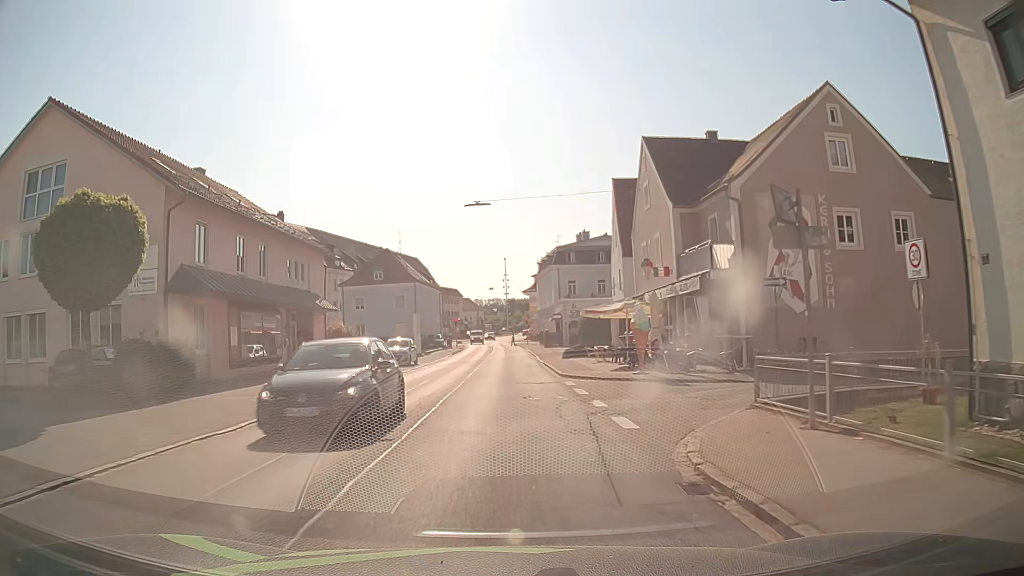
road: secondary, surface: asphalt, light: Day
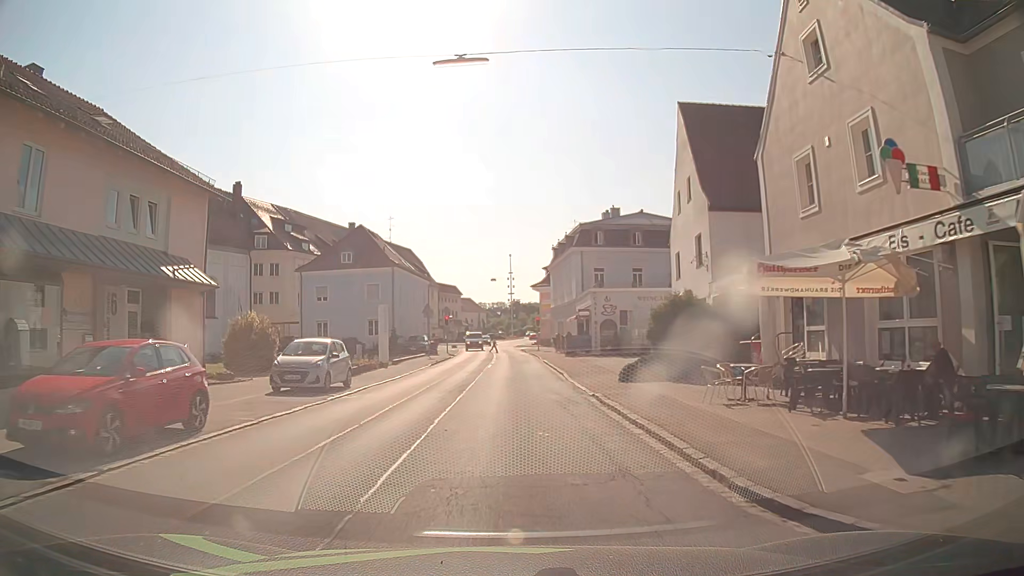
(-0.2, +17.9) m; -1°
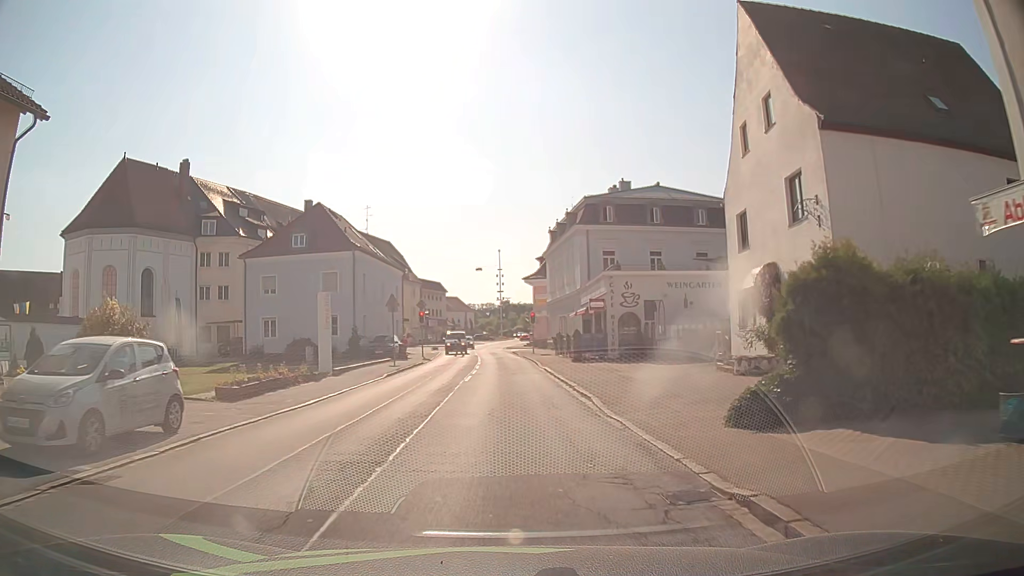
(+0.1, +11.1) m; +1°
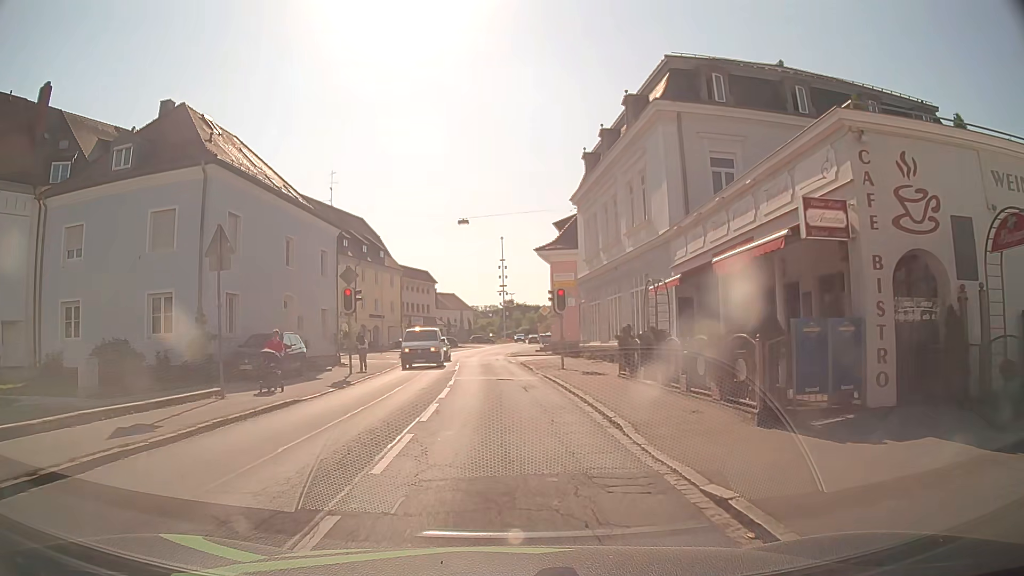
(-0.1, +24.4) m; 0°
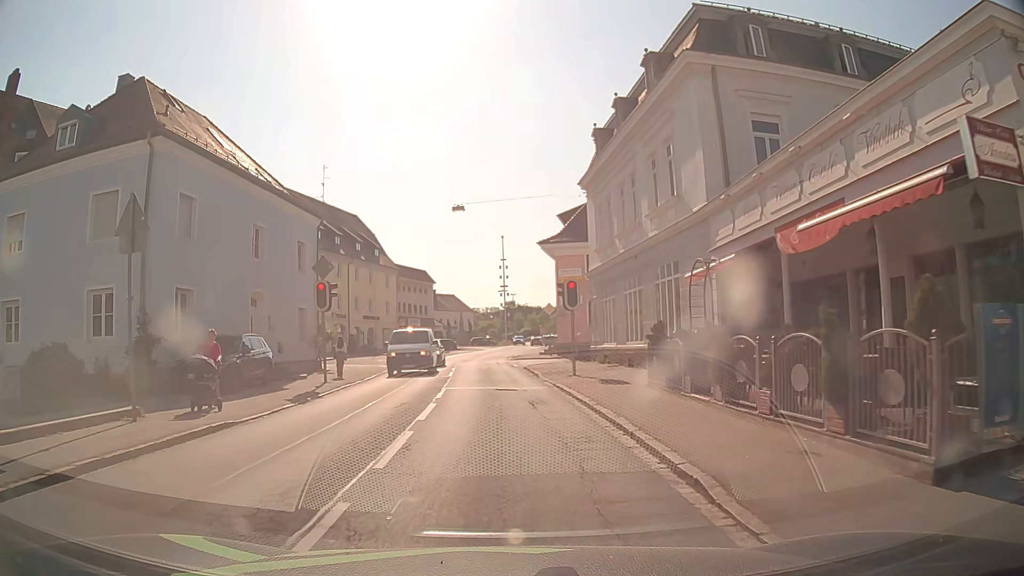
(0.0, +4.0) m; 0°
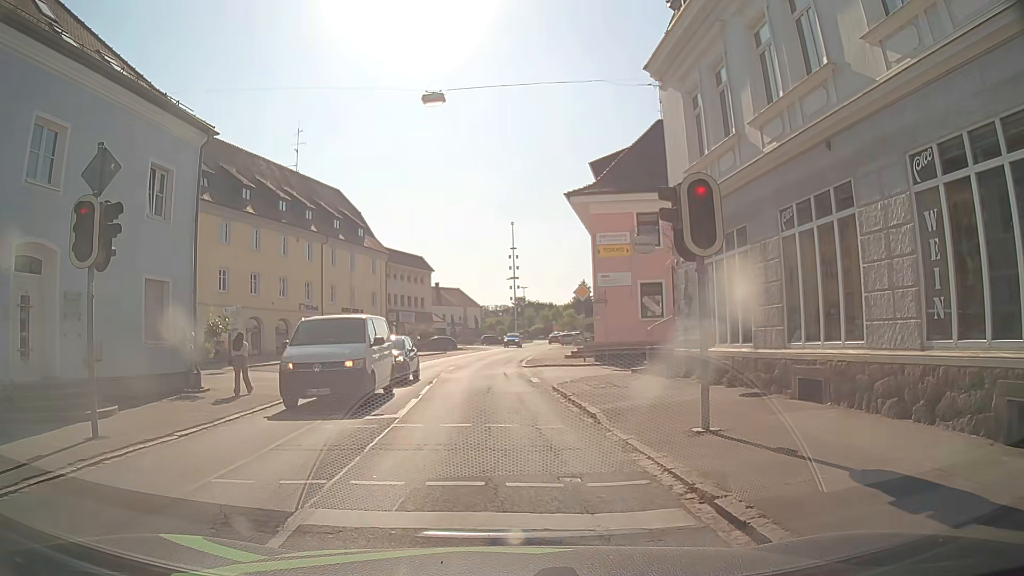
(-0.2, +13.8) m; -2°
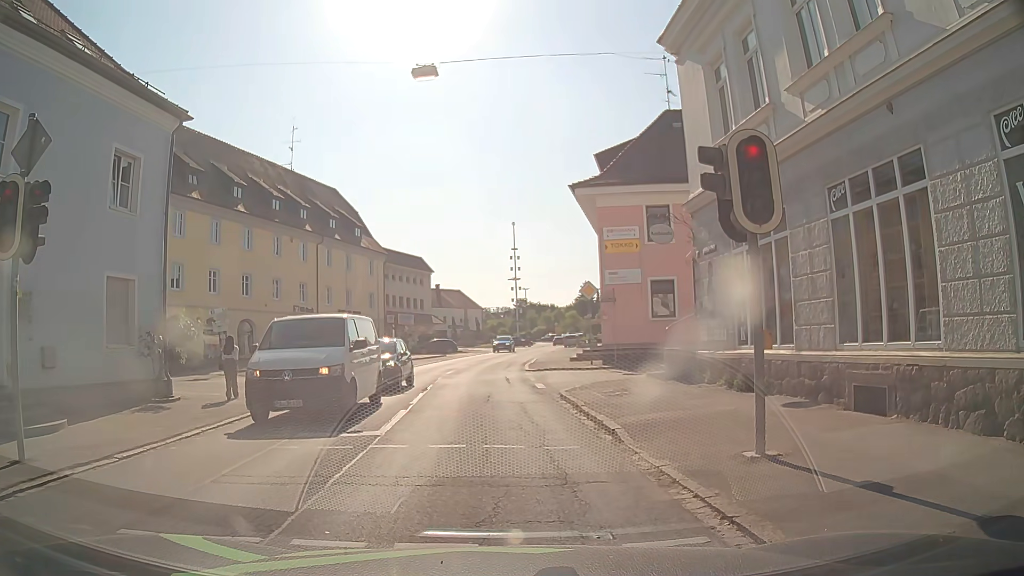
(0.0, +1.7) m; -1°
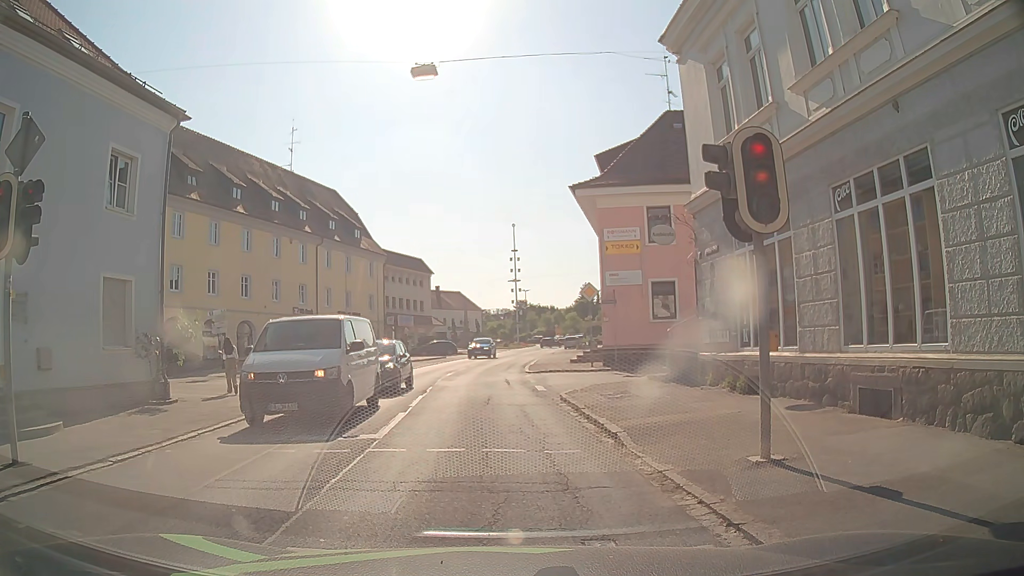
(0.0, +0.2) m; 0°
